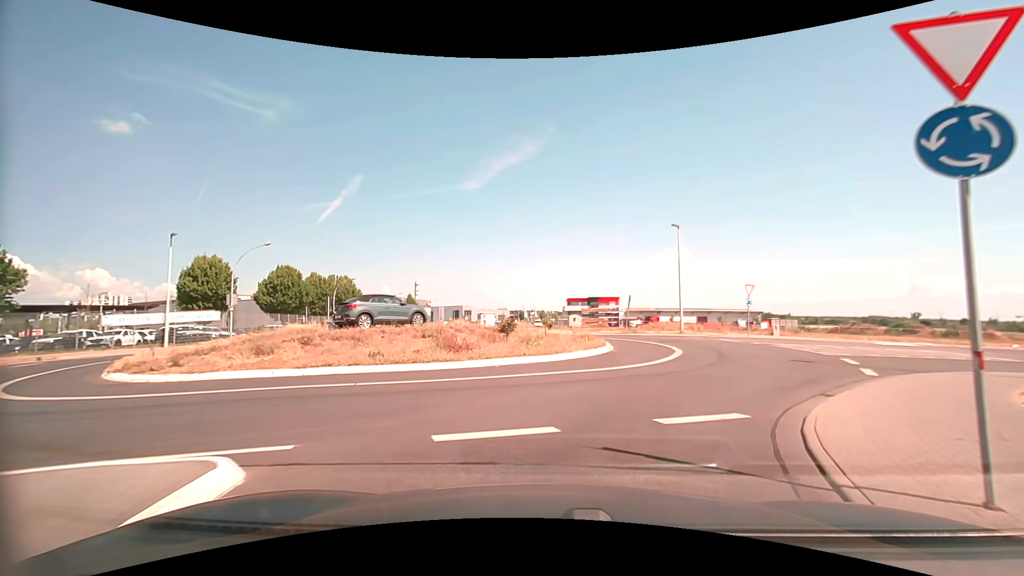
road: tertiary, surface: asphalt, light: Day
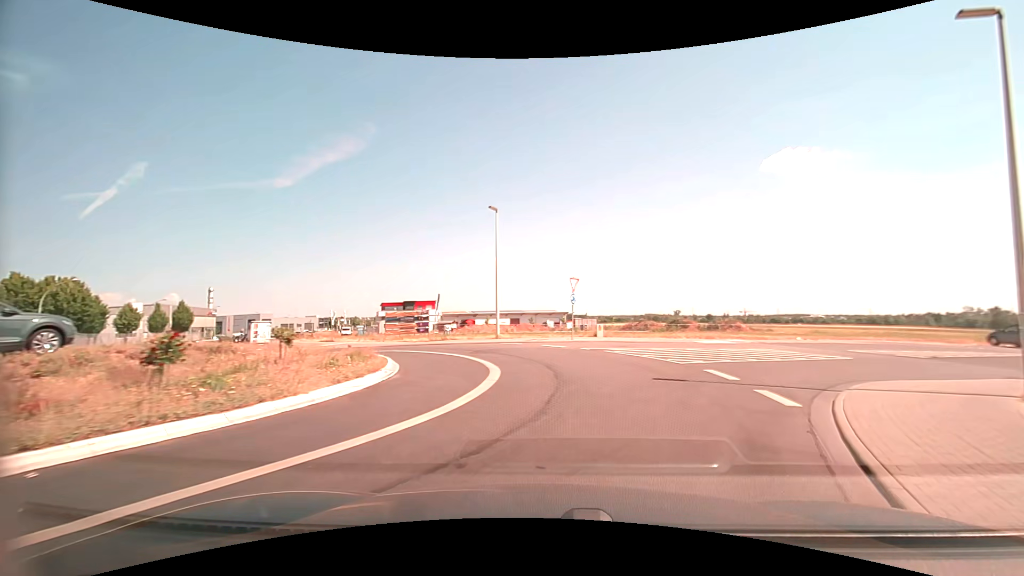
(+1.3, +7.6) m; +20°
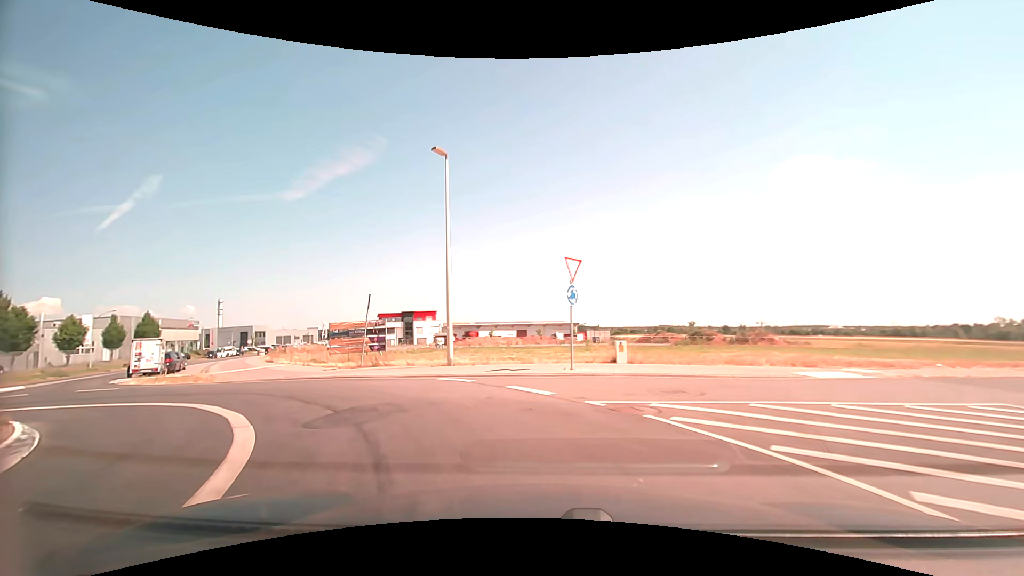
(+1.3, +11.2) m; +1°
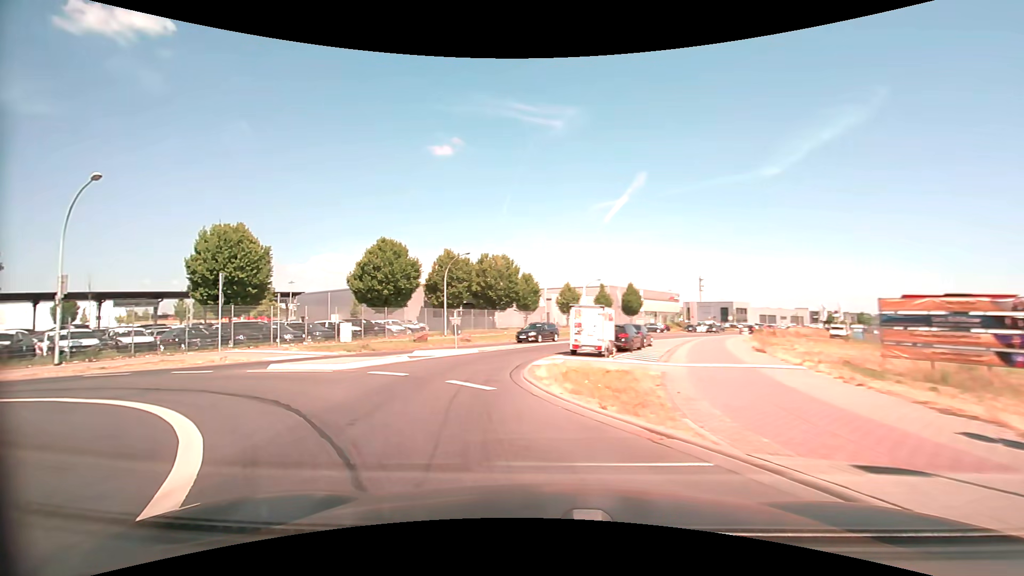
(-5.5, +12.7) m; -50°
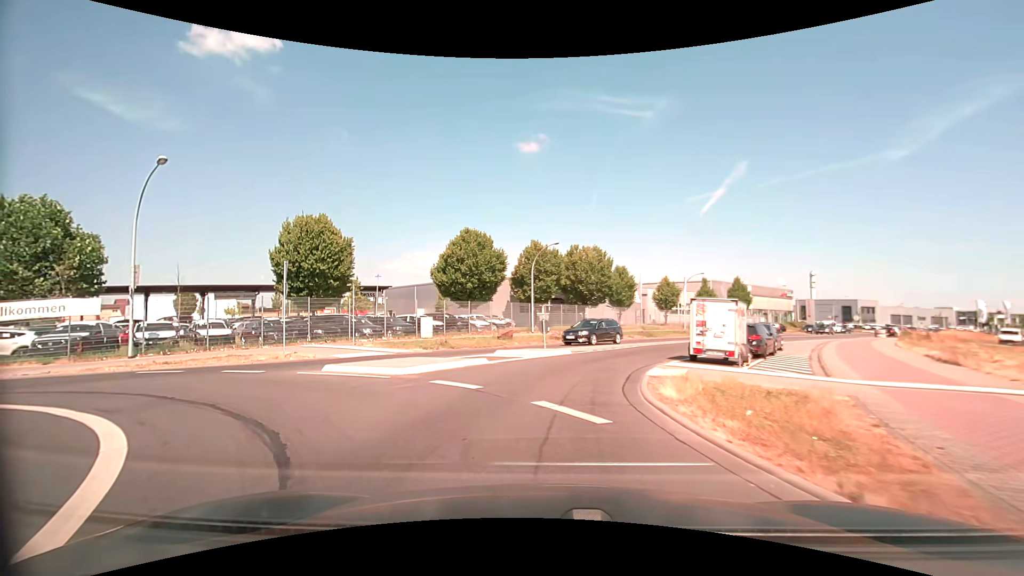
(-0.4, +3.6) m; -11°
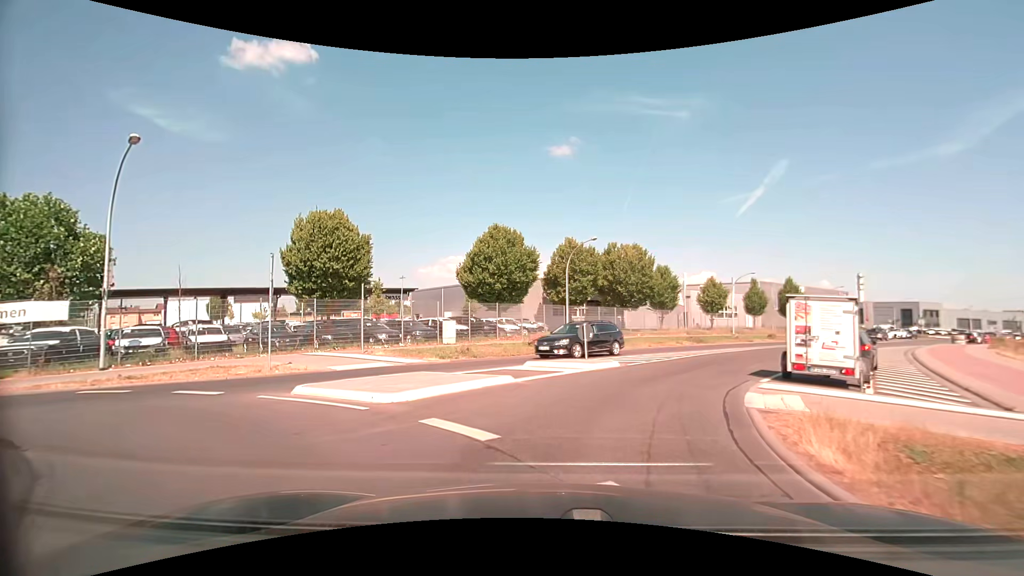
(-0.2, +3.7) m; -5°
(+1, +10) (+5, +19) (+11, +27) (+17, +35) (+23, +43) (+30, +51) (+36, +58) (+43, +65) (+50, +72) (+58, +79) m
